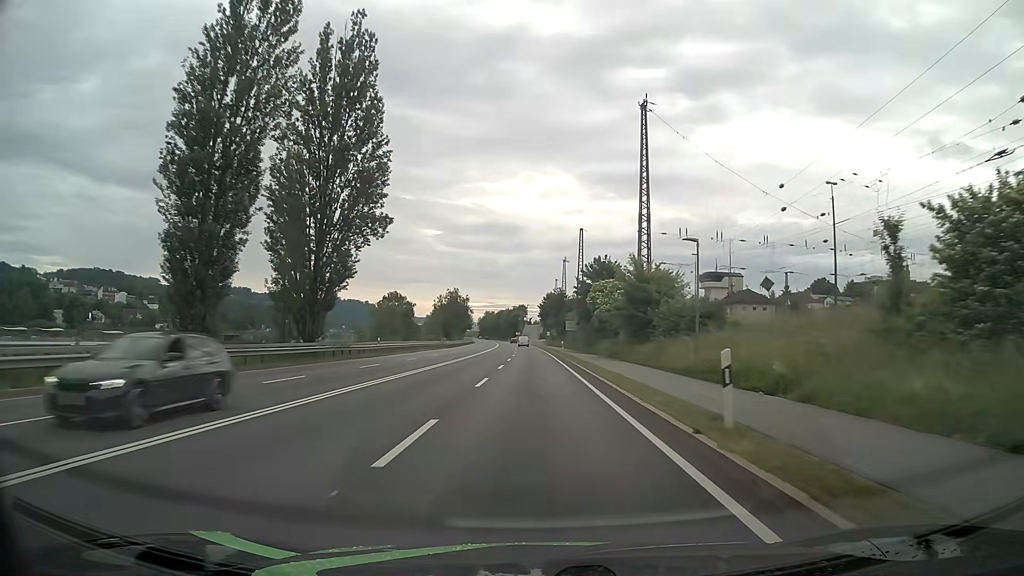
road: primary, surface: asphalt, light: Day
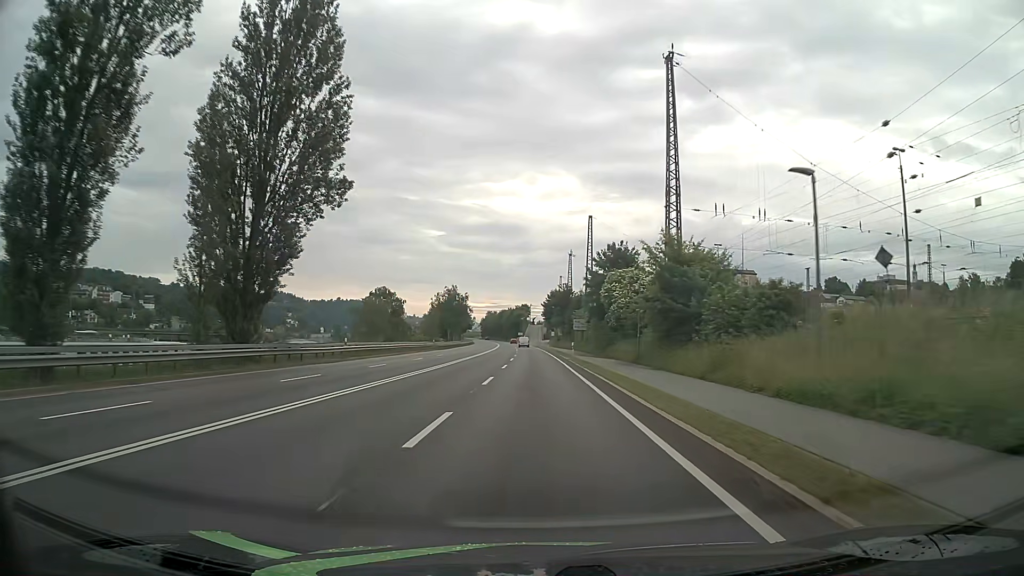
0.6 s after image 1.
(0.0, +10.7) m; 0°
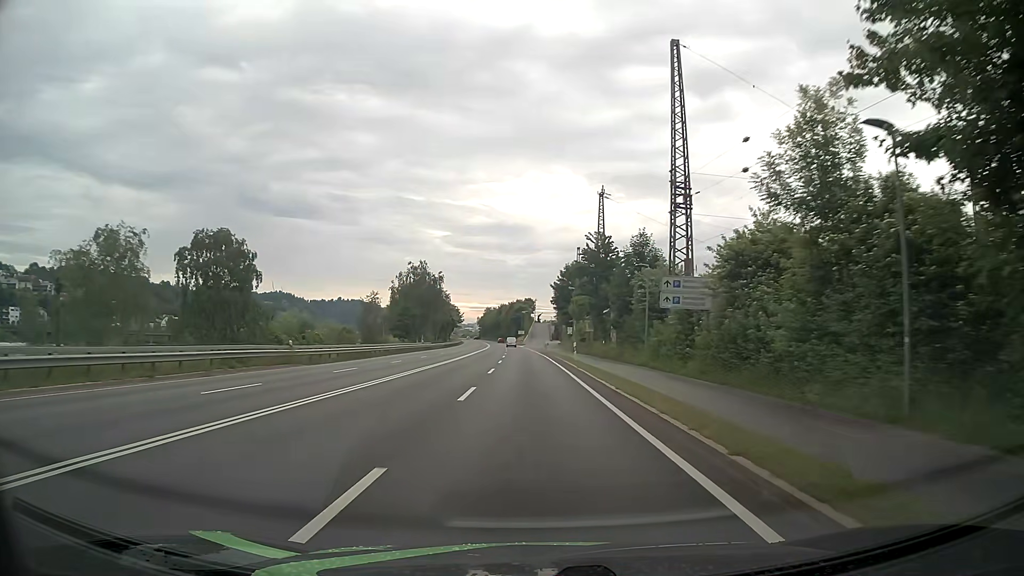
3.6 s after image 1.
(-0.4, +53.8) m; -1°
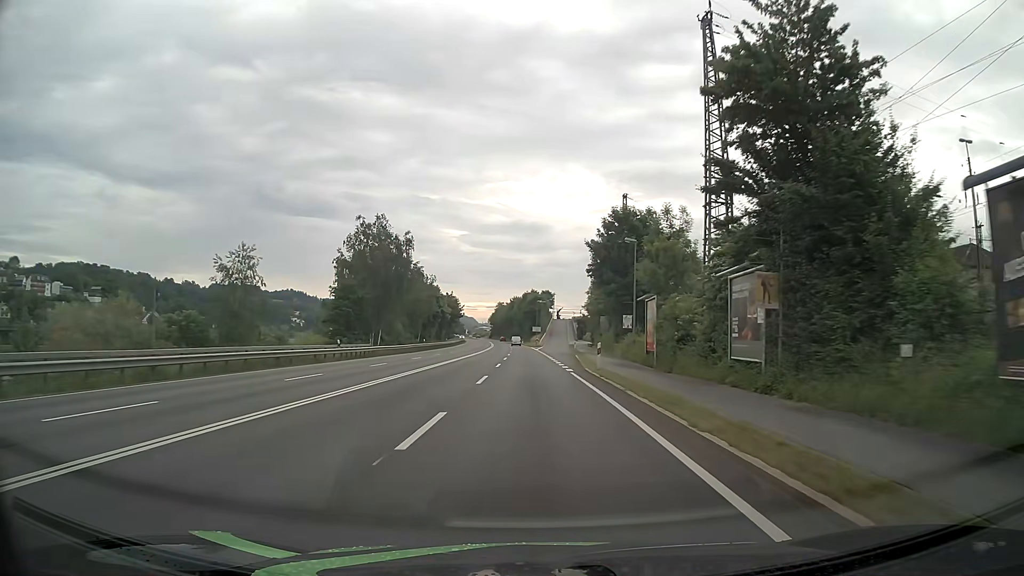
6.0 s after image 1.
(-0.5, +43.0) m; -2°
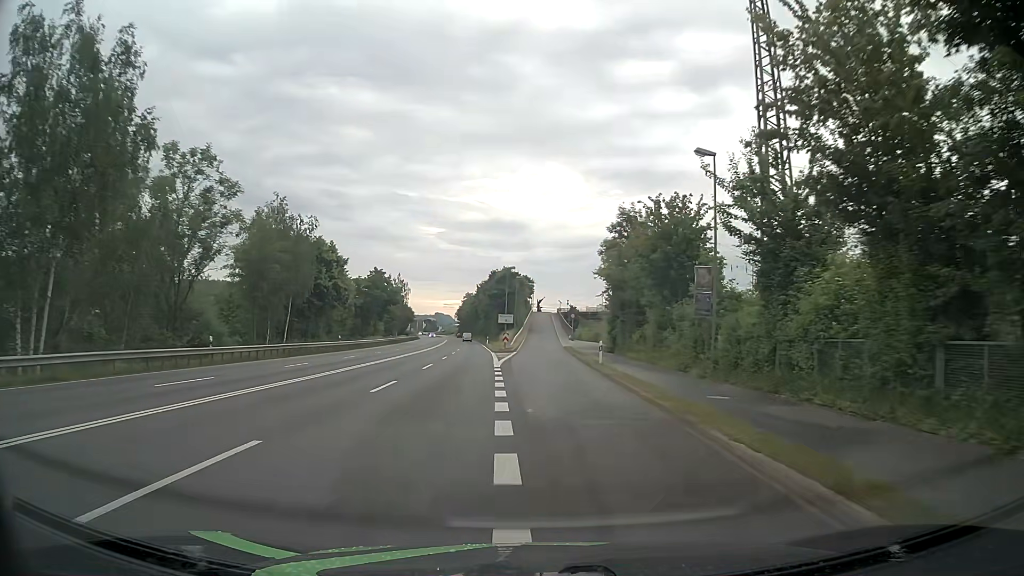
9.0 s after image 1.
(+0.9, +52.2) m; +2°
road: unclassified
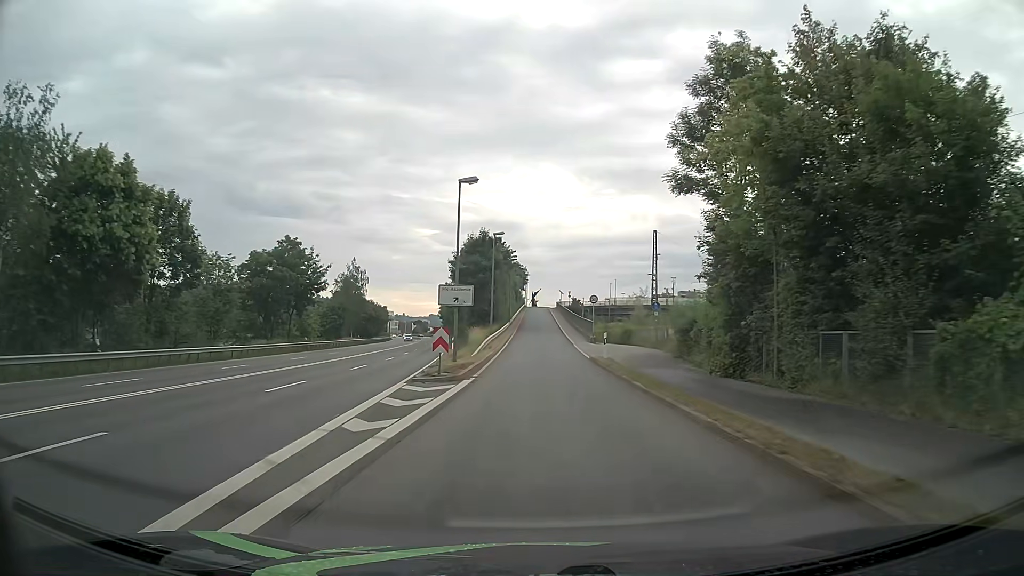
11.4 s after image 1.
(+0.2, +35.8) m; 0°
